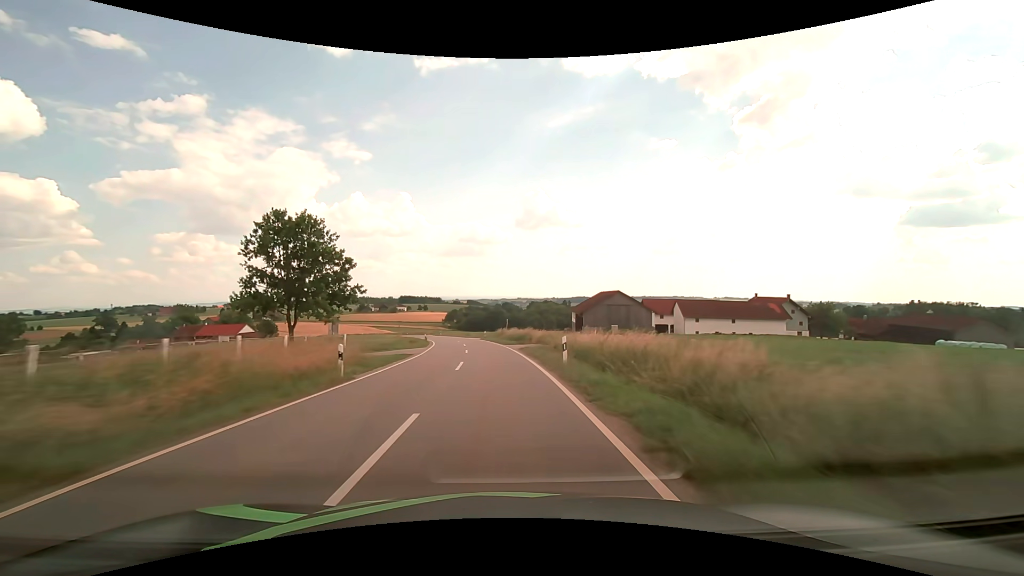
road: tertiary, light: Day
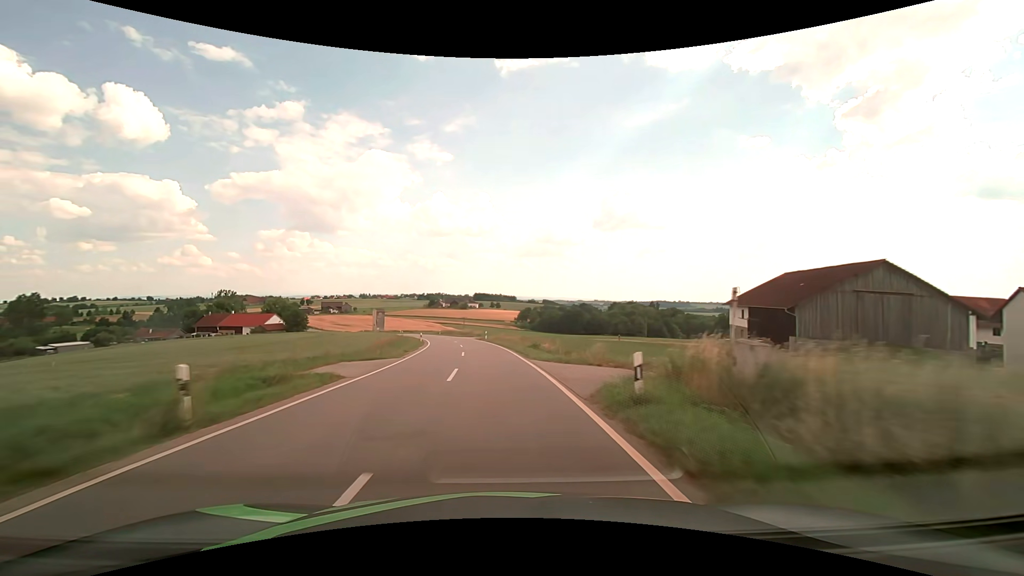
(-3.2, +51.8) m; -8°
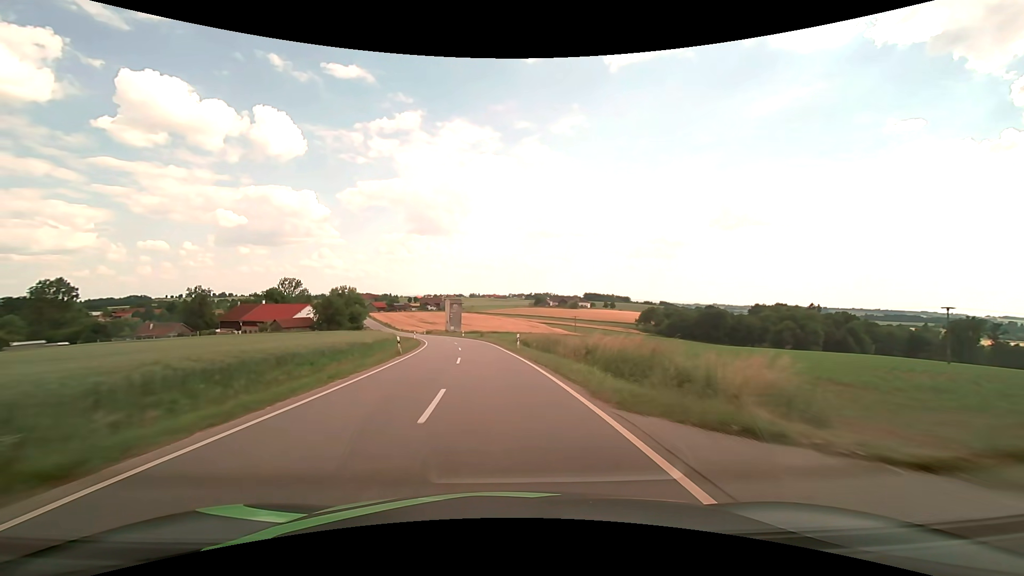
(-6.9, +66.5) m; -12°
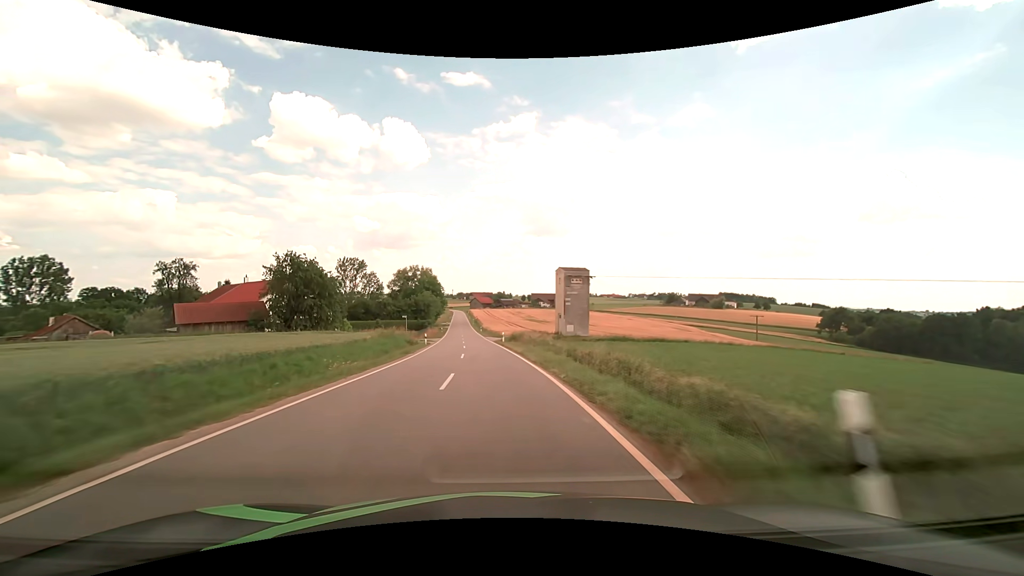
(-7.7, +69.1) m; -13°
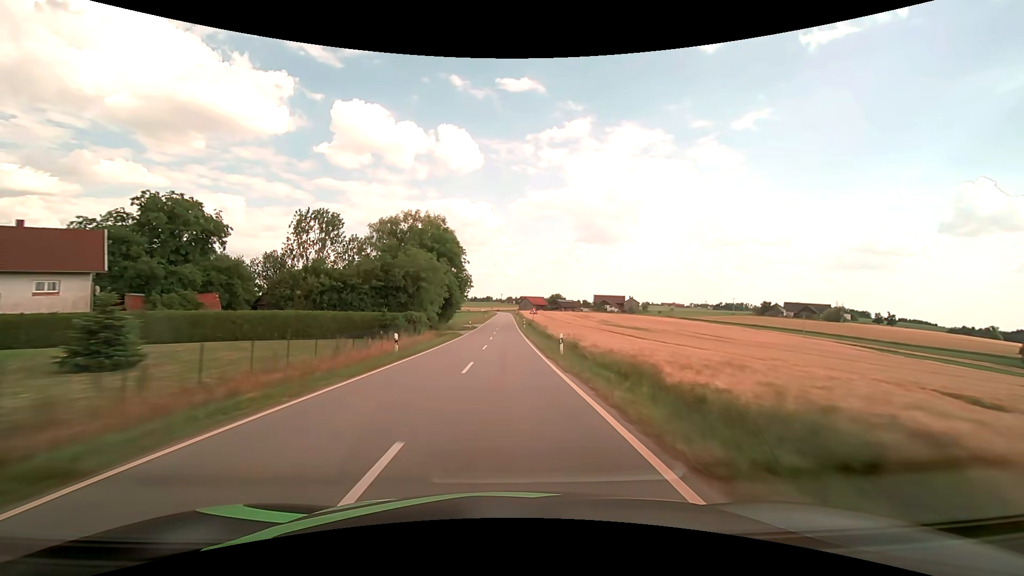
(-5.4, +69.7) m; -6°
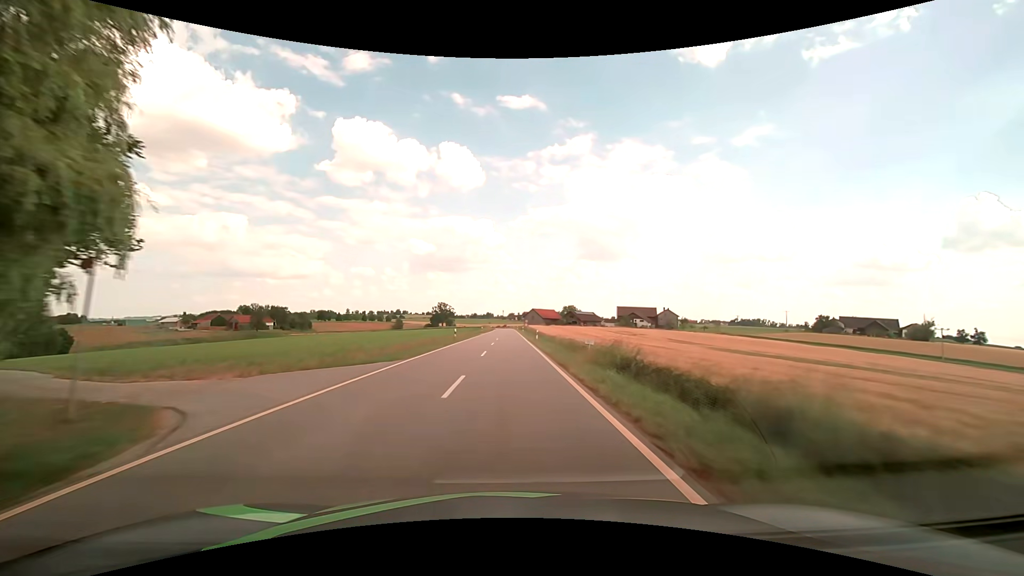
(+0.1, +65.3) m; 0°
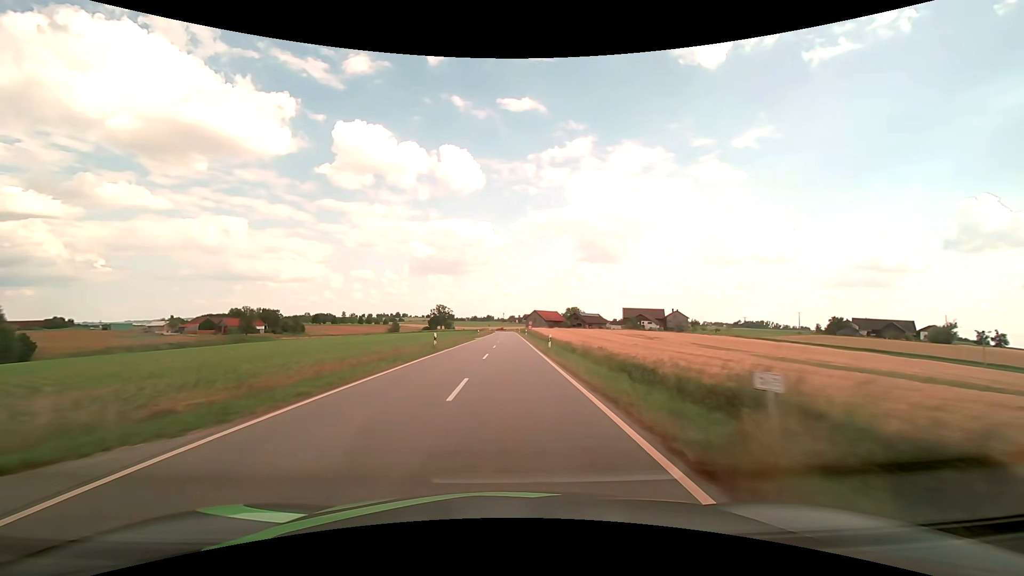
(0.0, +12.2) m; 0°
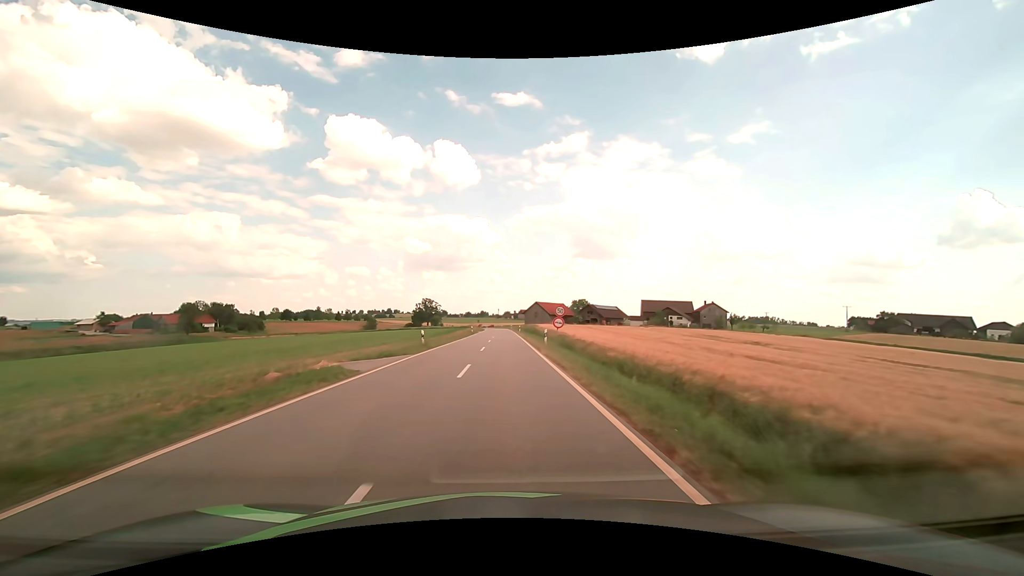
(+0.3, +44.8) m; +1°
(0, +10) (0, +20) (0, +30) (0, +40) (0, +50) (0, +60) (0, +70) (0, +80) (0, +90) (-1, +100) m
